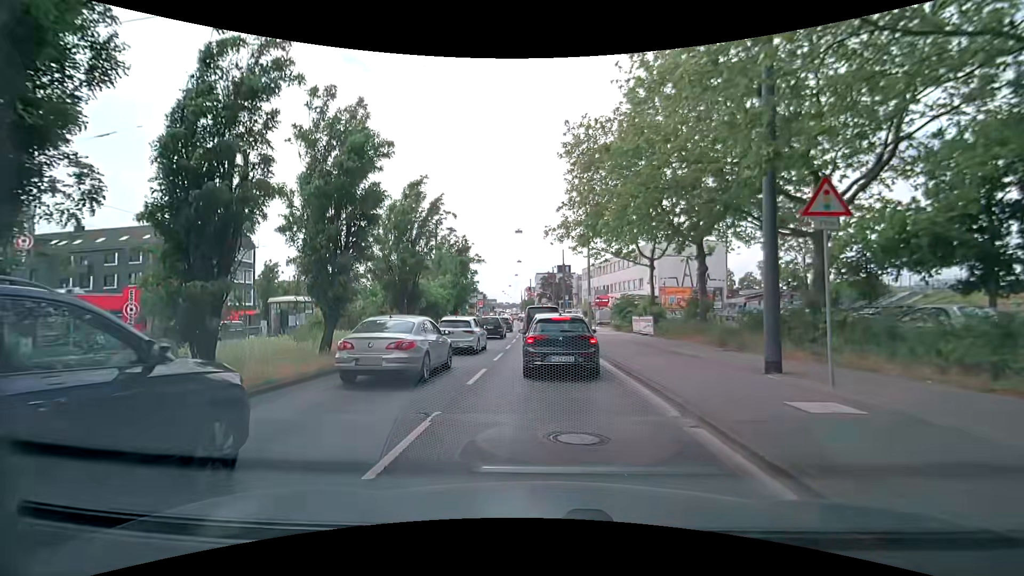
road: primary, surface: asphalt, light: Day
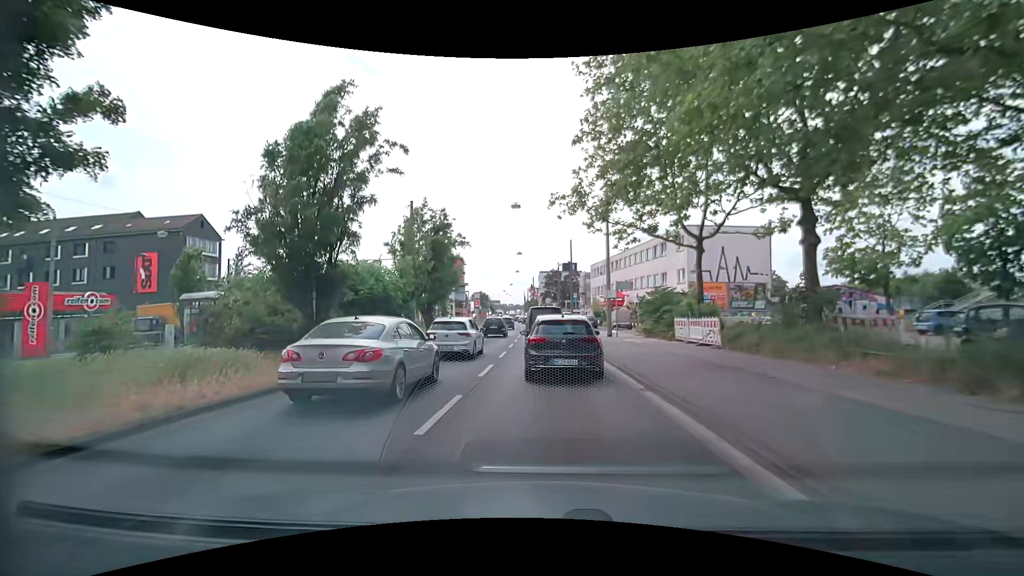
(-0.1, +10.4) m; -1°
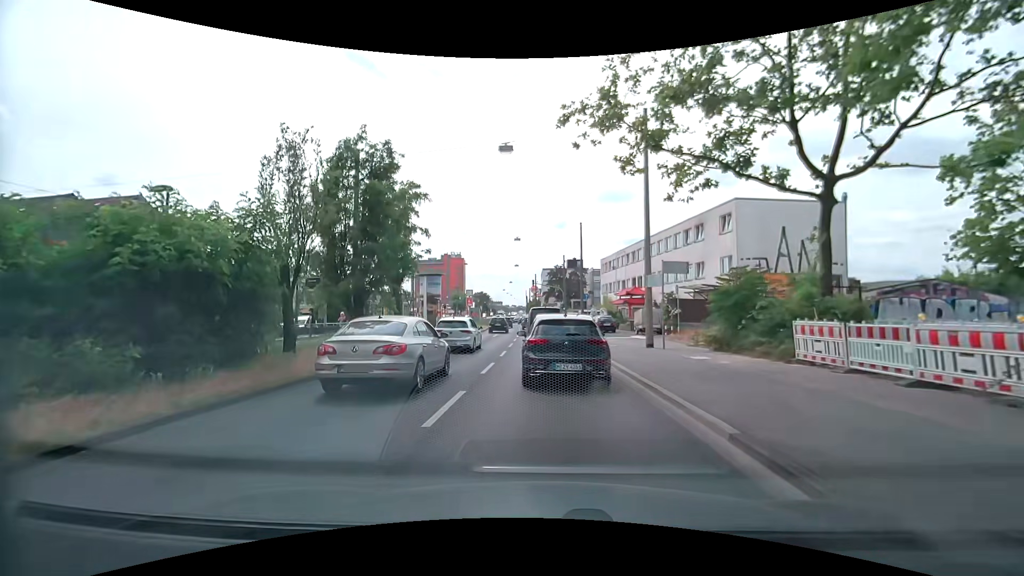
(0.0, +11.7) m; -1°
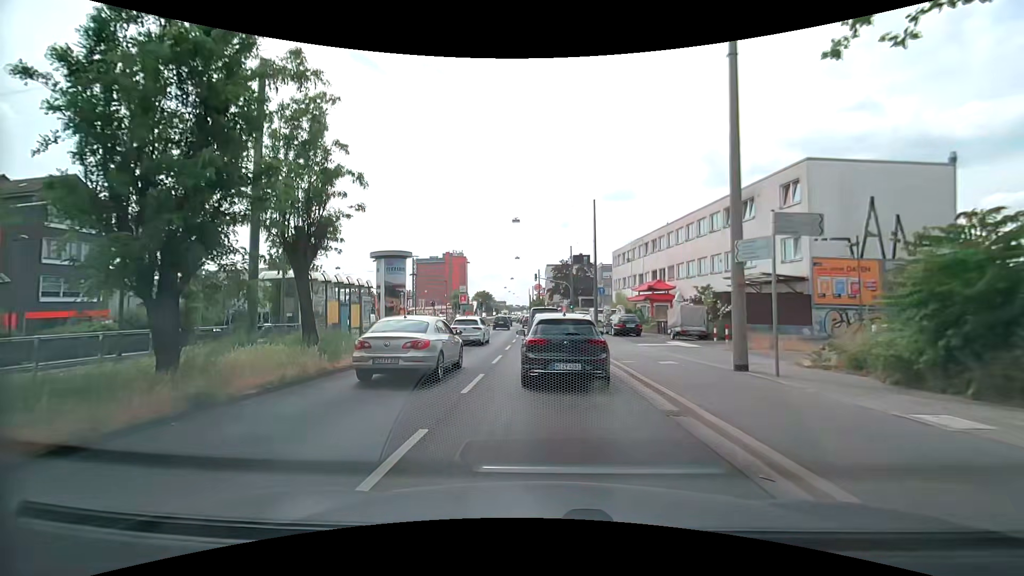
(+0.1, +9.3) m; 0°
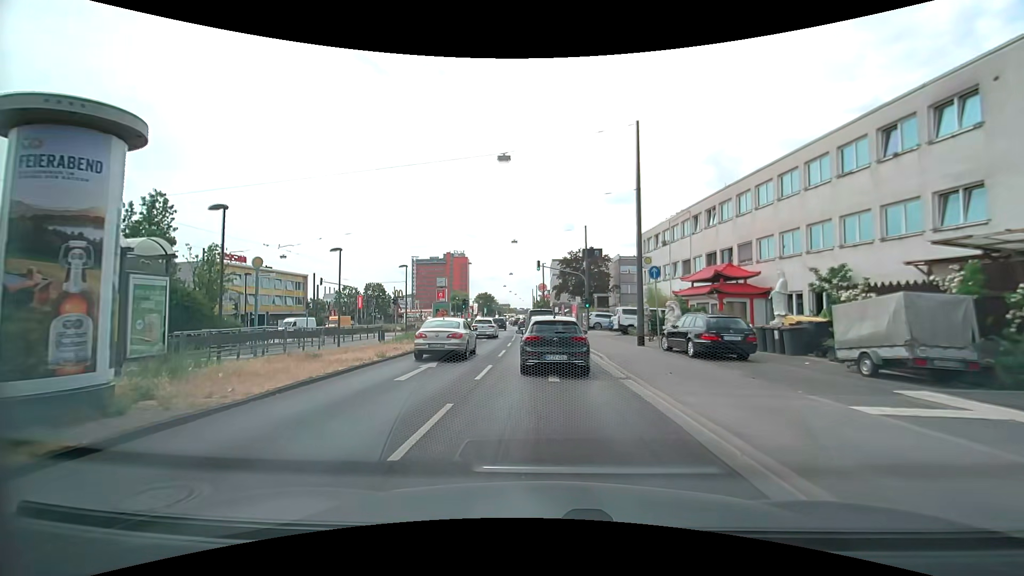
(-0.1, +16.8) m; 0°
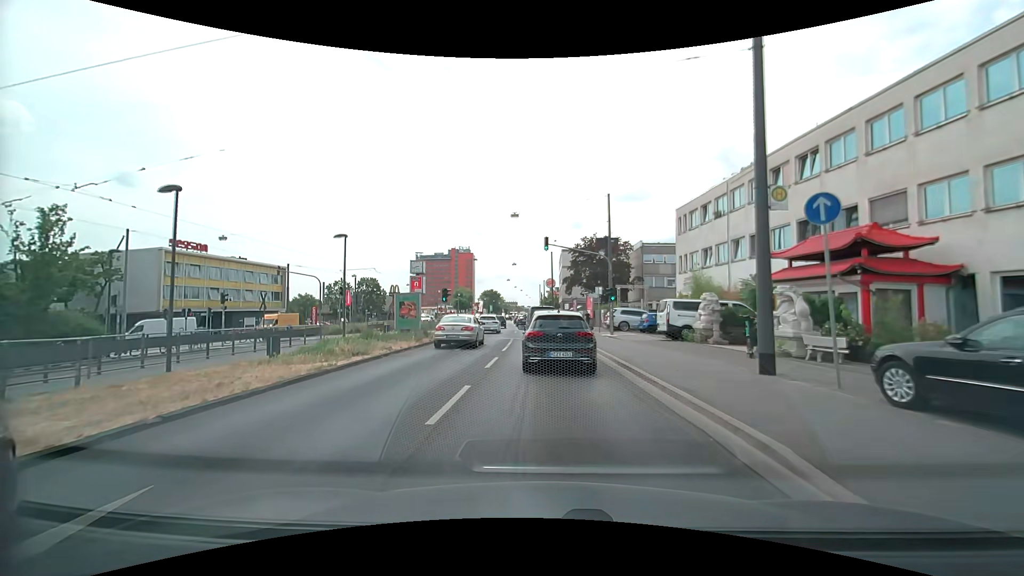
(-0.1, +12.3) m; -1°
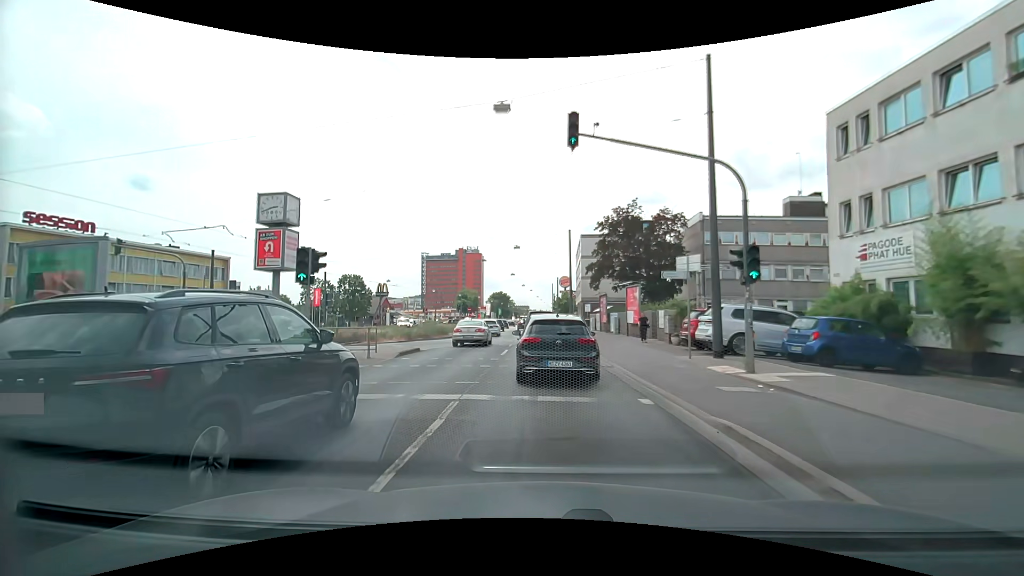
(-0.1, +21.1) m; 0°
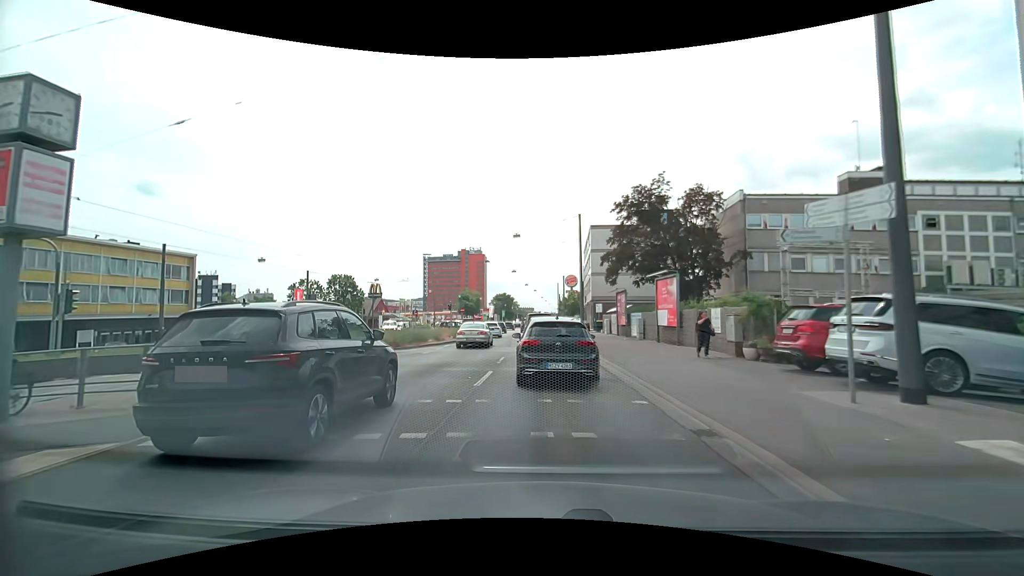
(-0.2, +8.5) m; -1°
(0, +10) (0, +20) (-1, +30) (-1, +40) (-2, +50) (-2, +60) (-3, +70) (-3, +80) (-3, +90) (-3, +100) m
